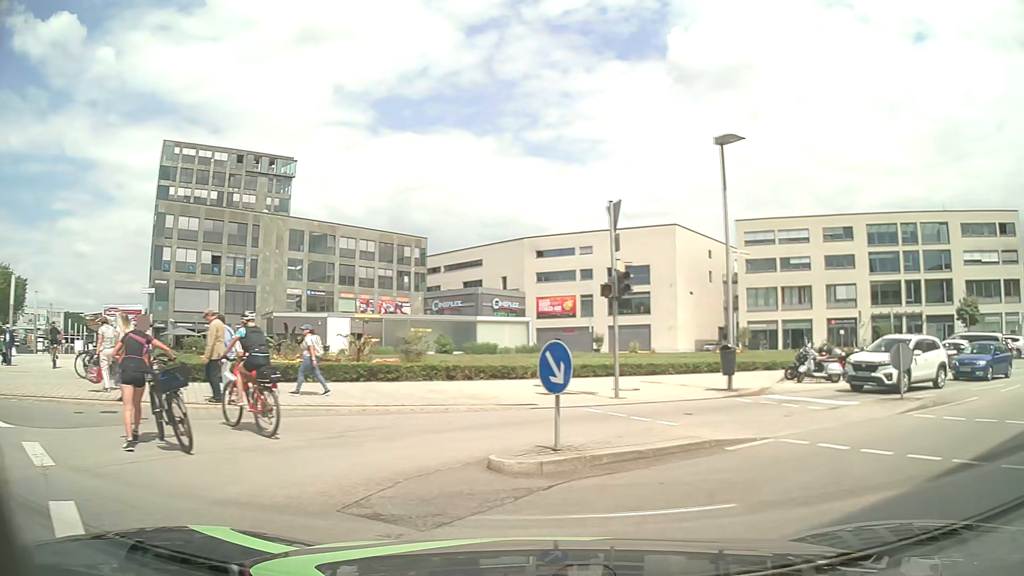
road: unclassified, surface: asphalt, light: Day
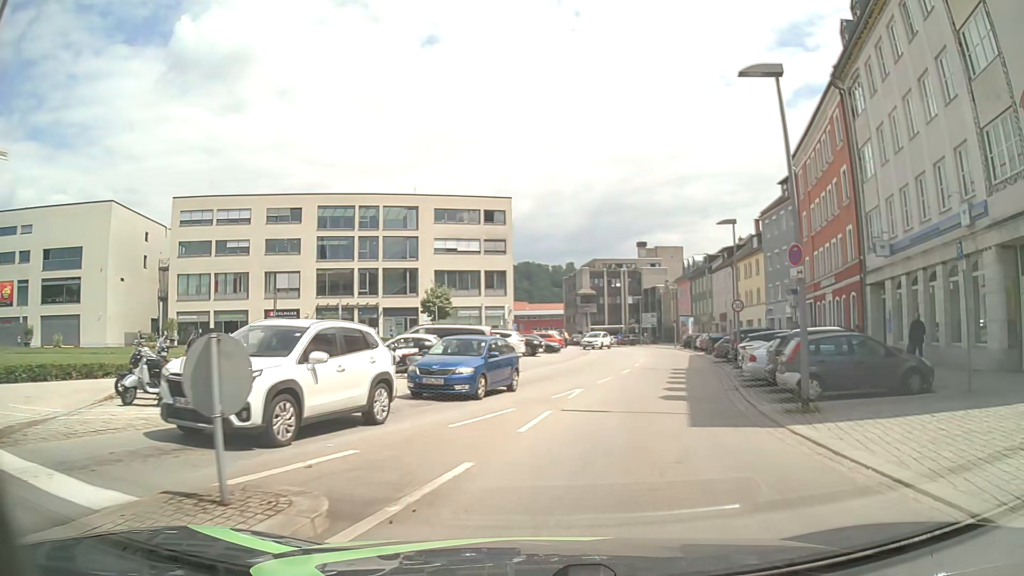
(+5.2, +9.2) m; +46°
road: tertiary
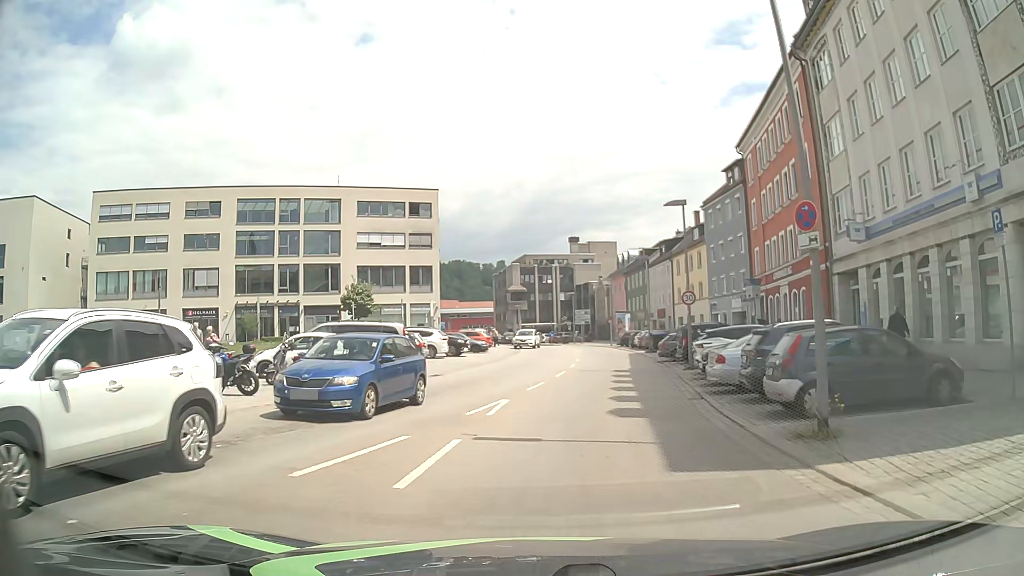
(+0.3, +4.0) m; +6°
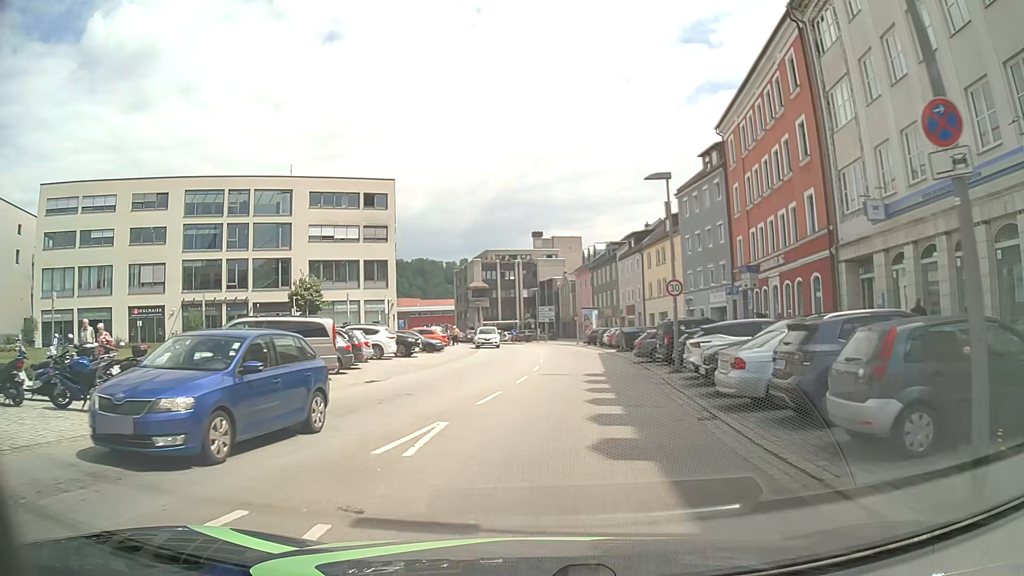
(+0.2, +4.4) m; +4°
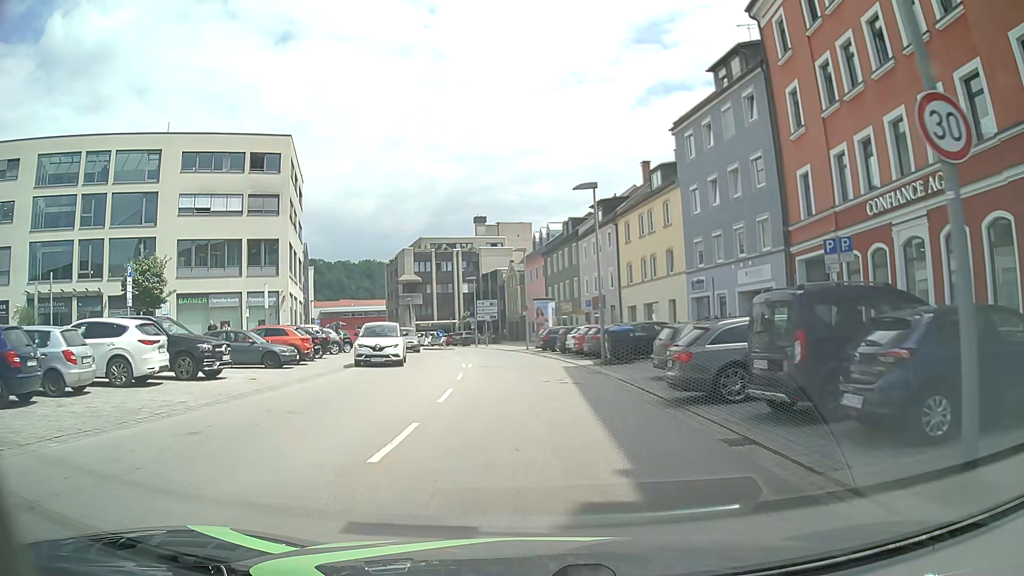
(+0.8, +18.2) m; +4°
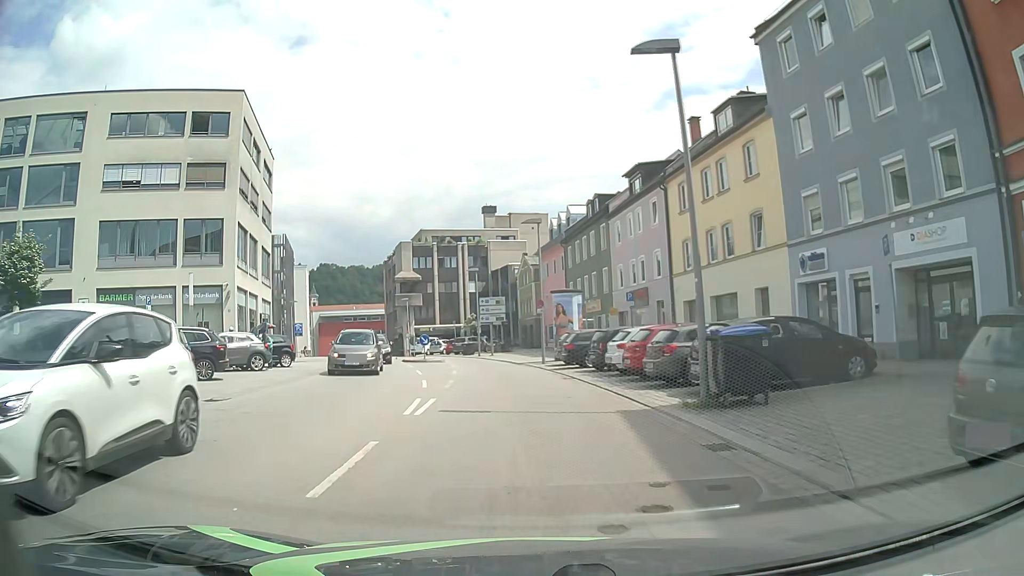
(-0.2, +13.2) m; -1°
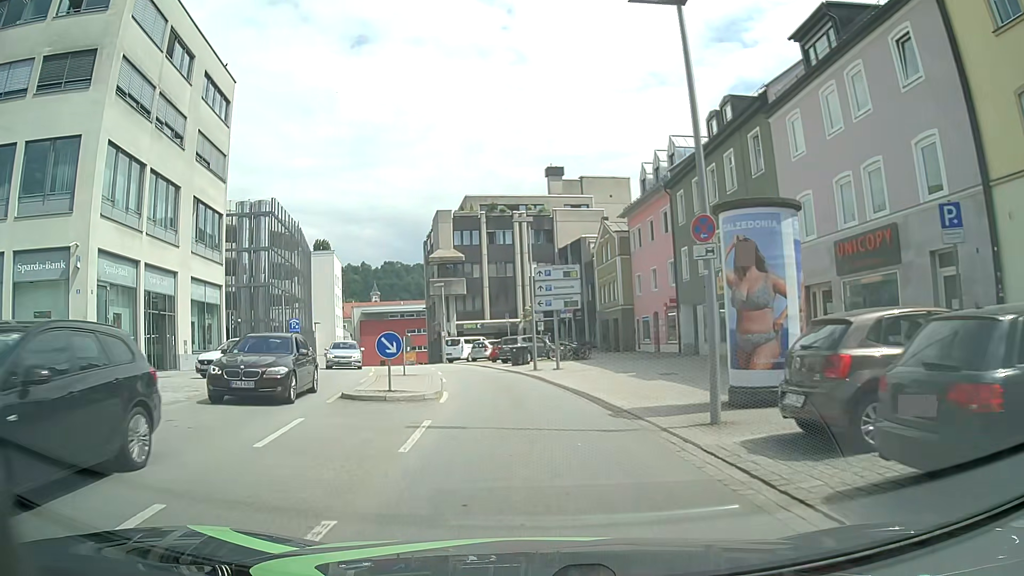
(-1.2, +21.5) m; -7°
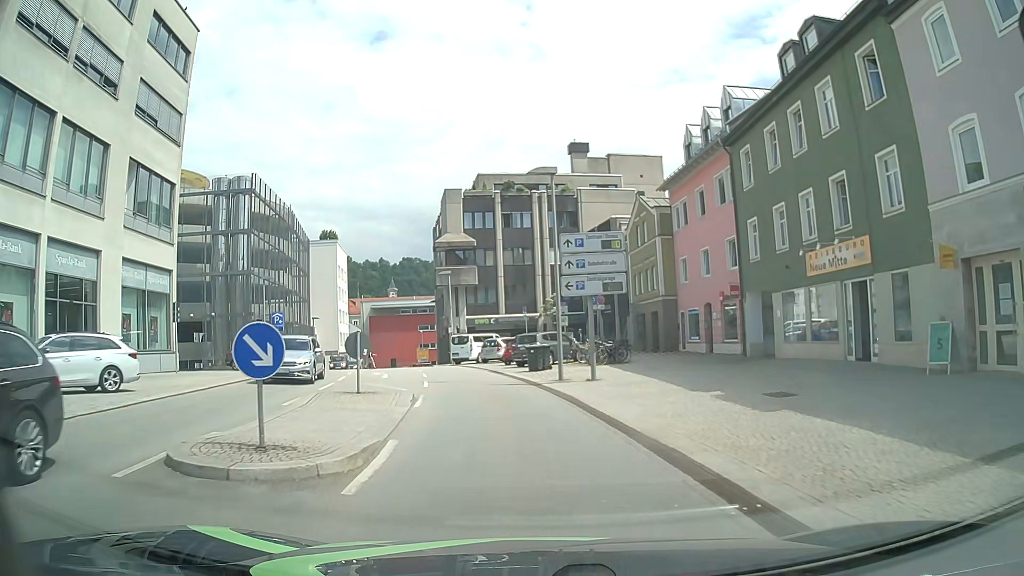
(-0.1, +8.2) m; -1°
